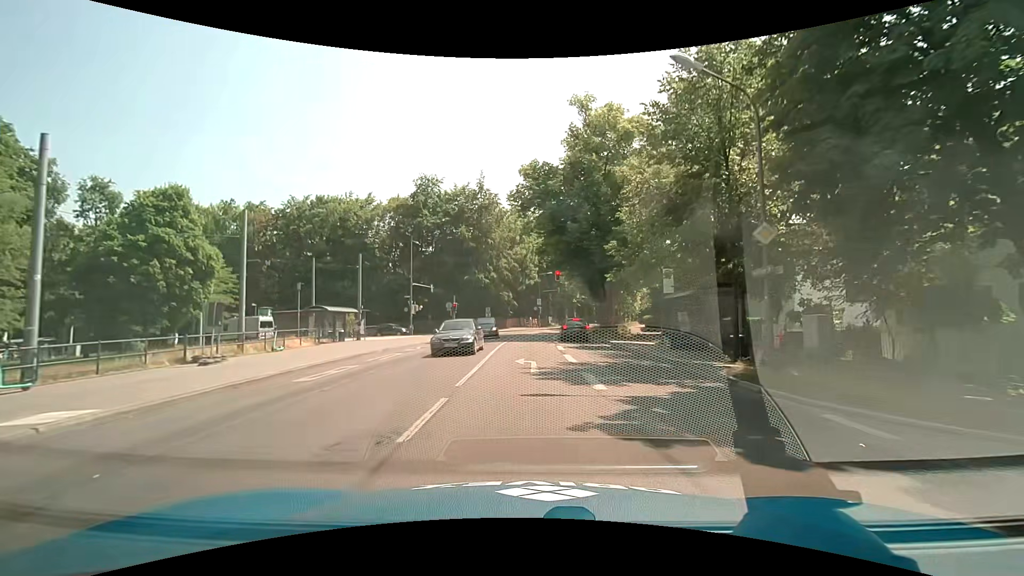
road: secondary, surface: asphalt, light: Day
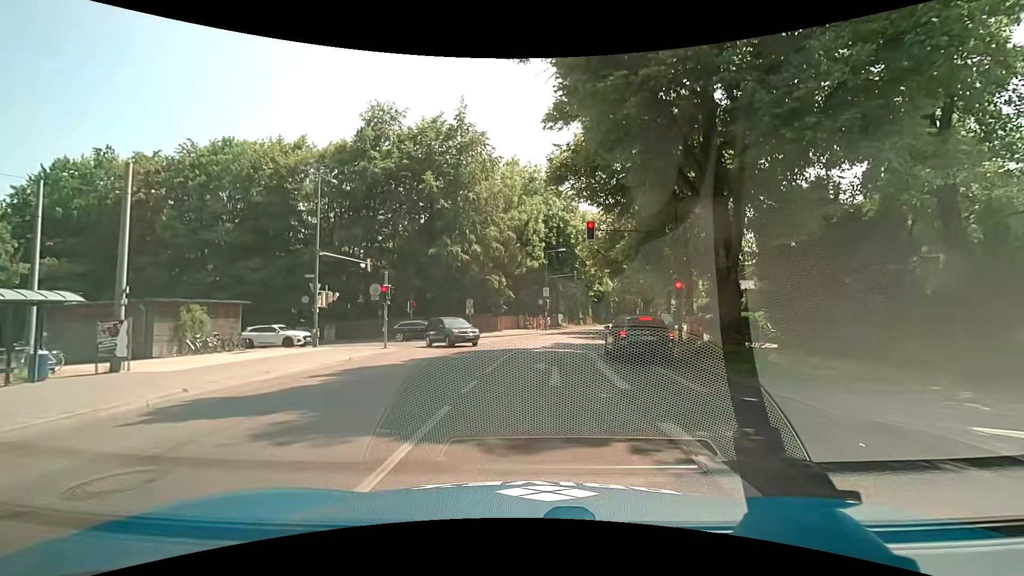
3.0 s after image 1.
(0.0, +24.0) m; 0°
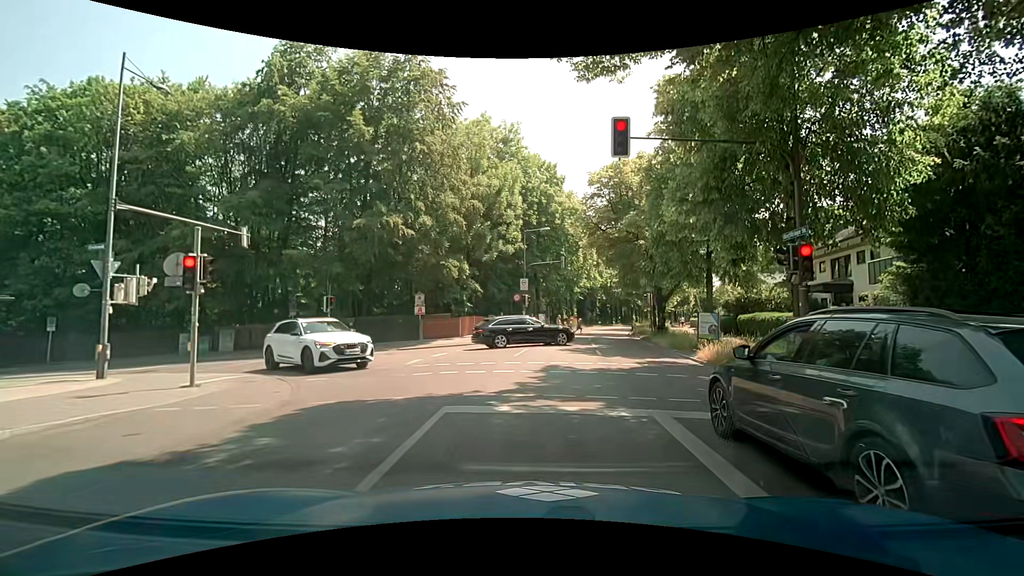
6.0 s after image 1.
(+0.2, +12.4) m; +1°
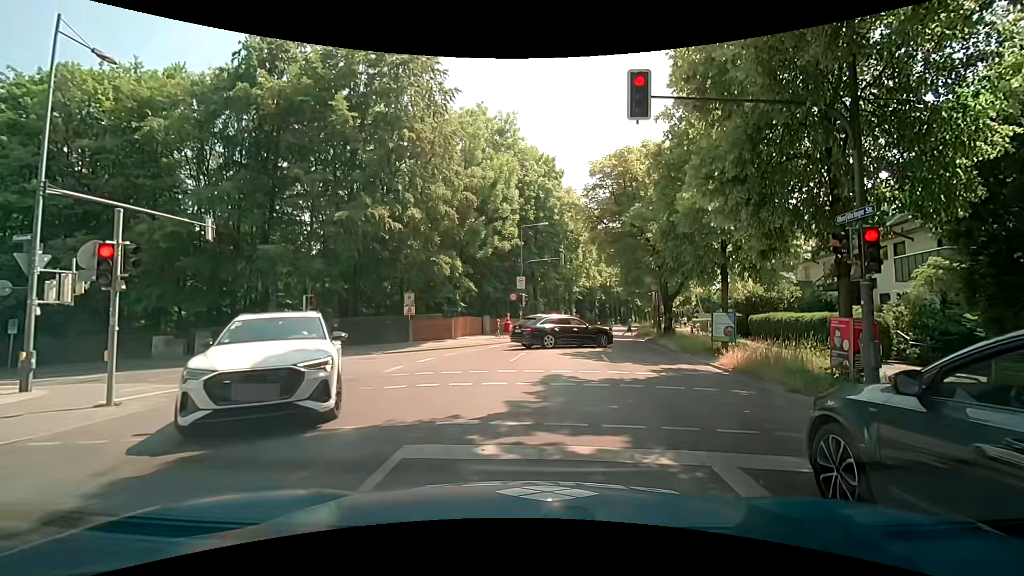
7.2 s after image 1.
(0.0, +2.2) m; -1°
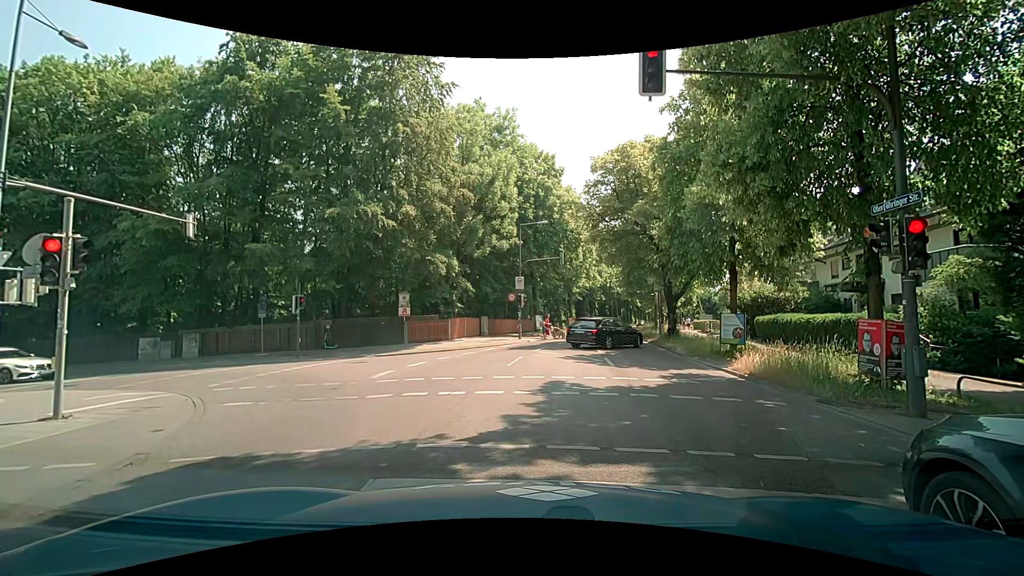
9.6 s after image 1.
(0.0, +1.1) m; 0°
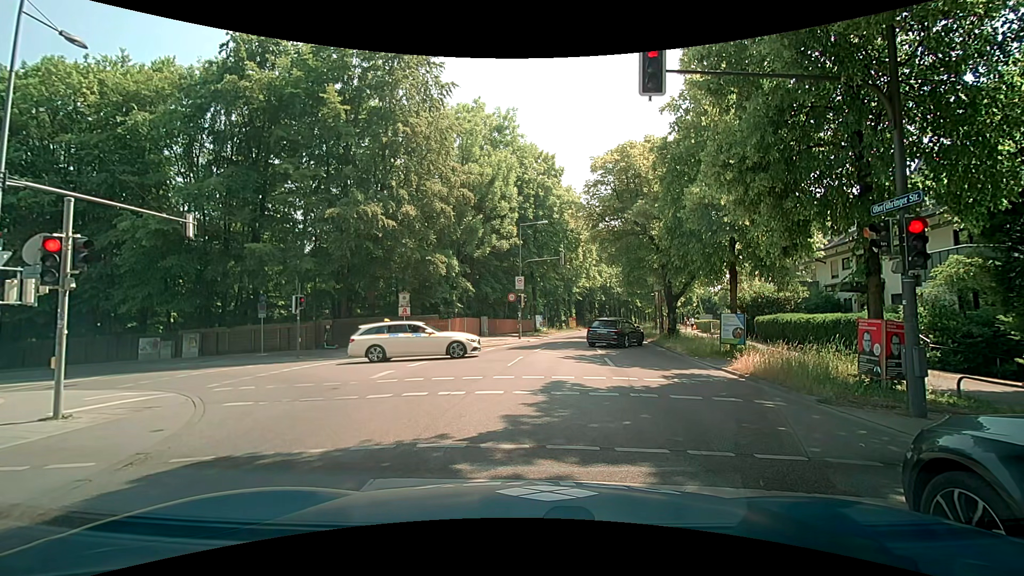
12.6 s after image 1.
(0.0, 0.0) m; 0°
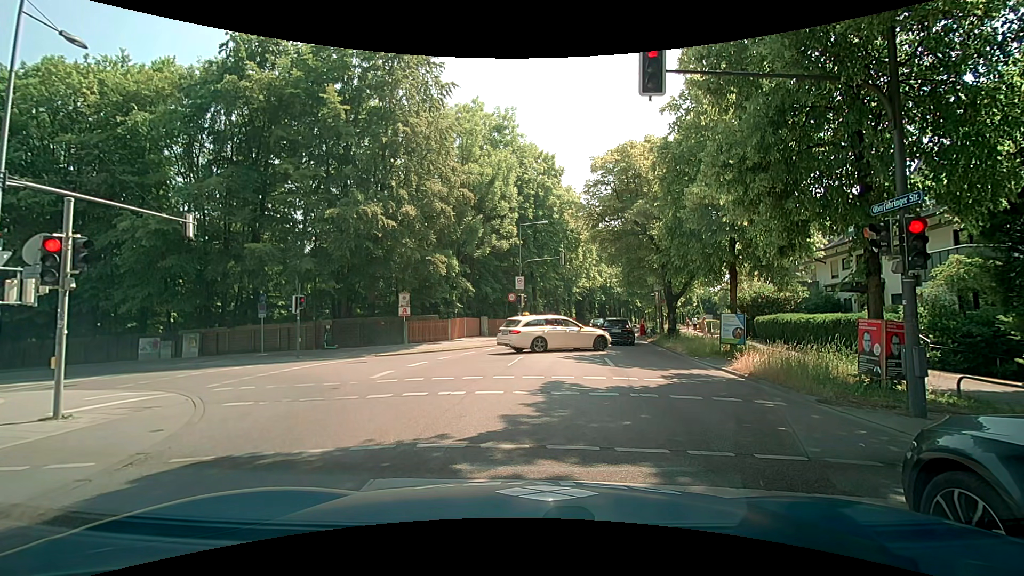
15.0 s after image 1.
(0.0, 0.0) m; 0°
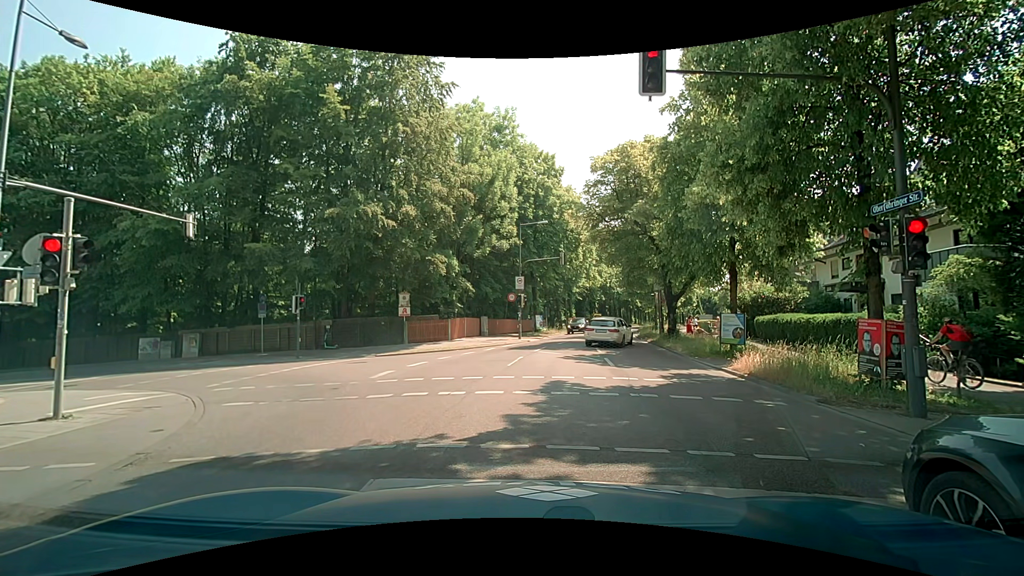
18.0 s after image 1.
(0.0, 0.0) m; 0°
